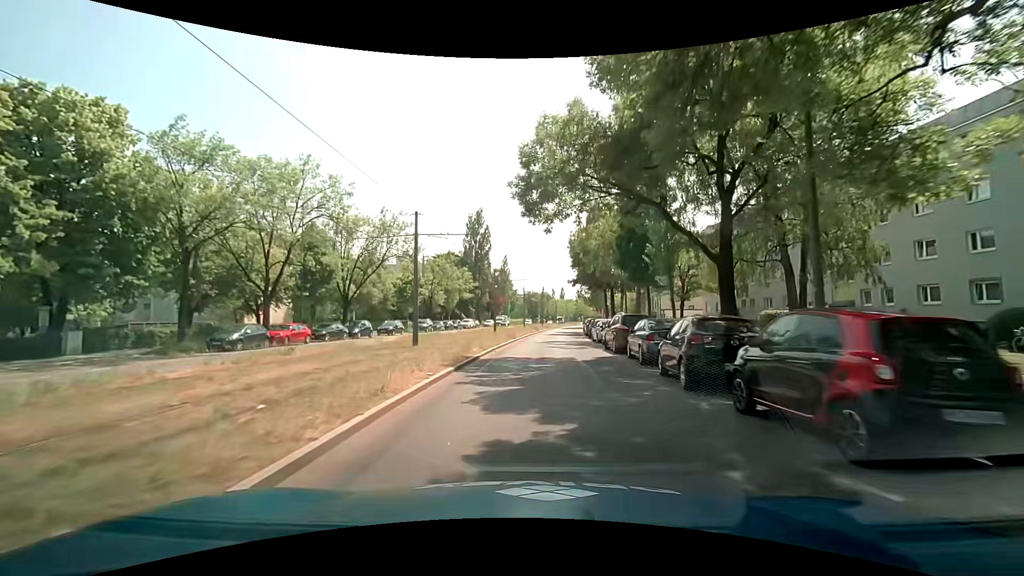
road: secondary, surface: asphalt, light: Day
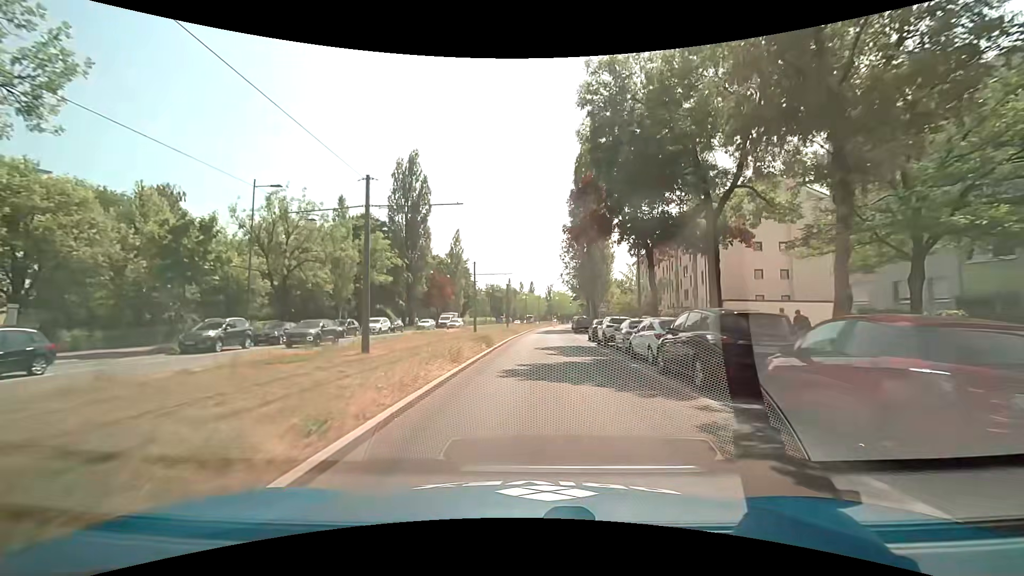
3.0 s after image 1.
(+0.8, +36.5) m; +3°
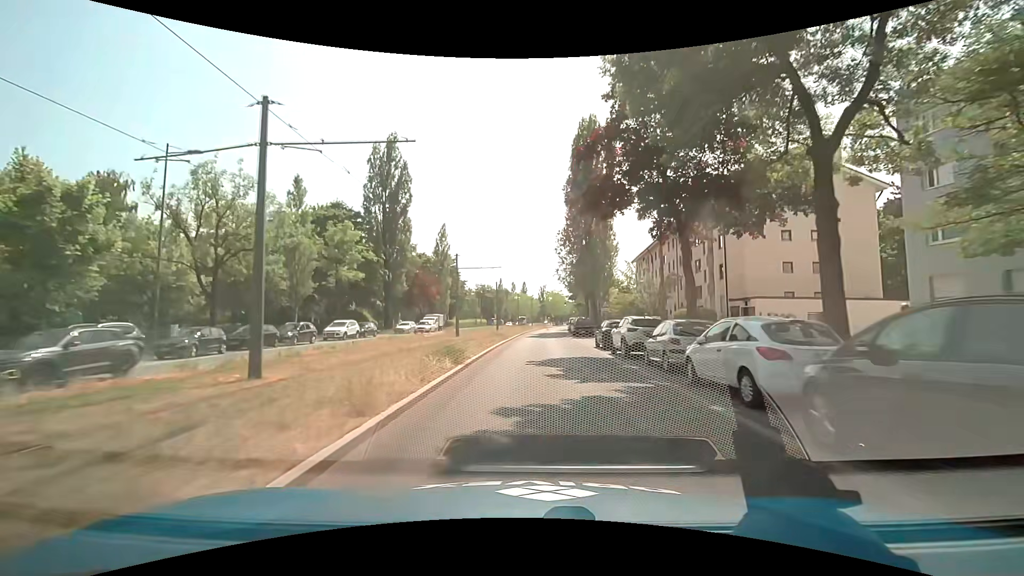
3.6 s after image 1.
(+0.1, +7.3) m; +1°
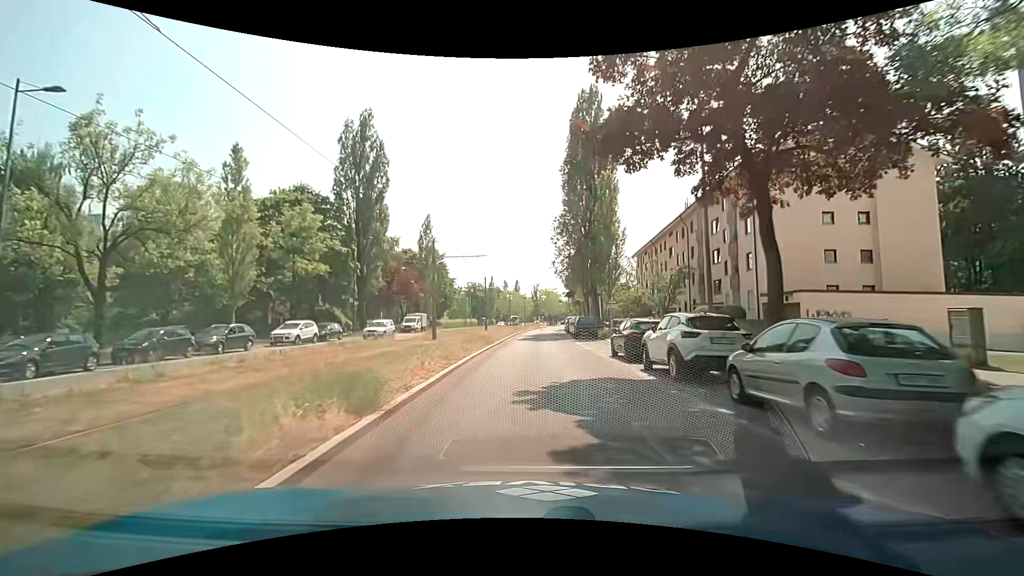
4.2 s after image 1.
(+0.1, +7.3) m; +2°
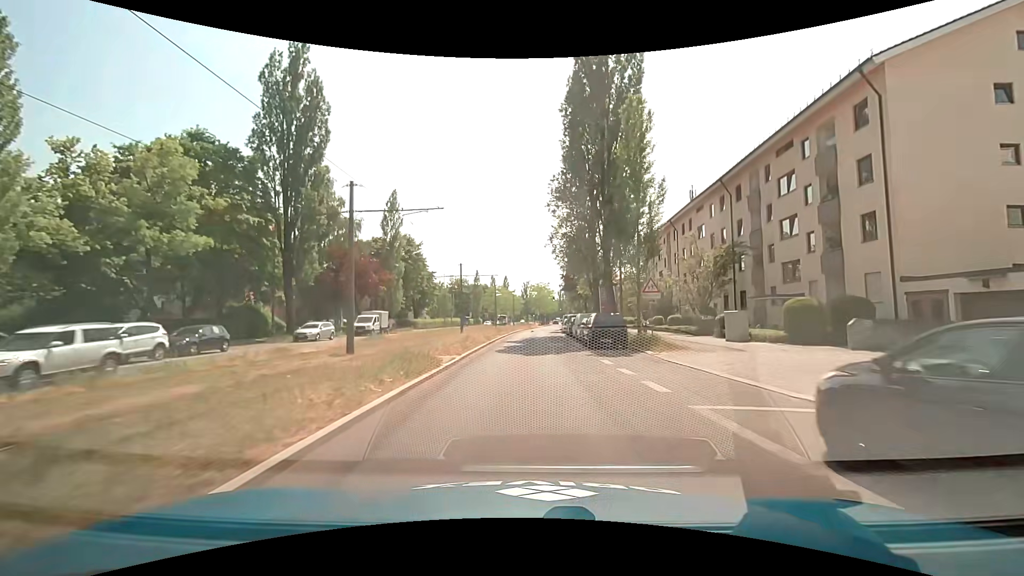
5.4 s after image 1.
(-0.1, +14.6) m; 0°
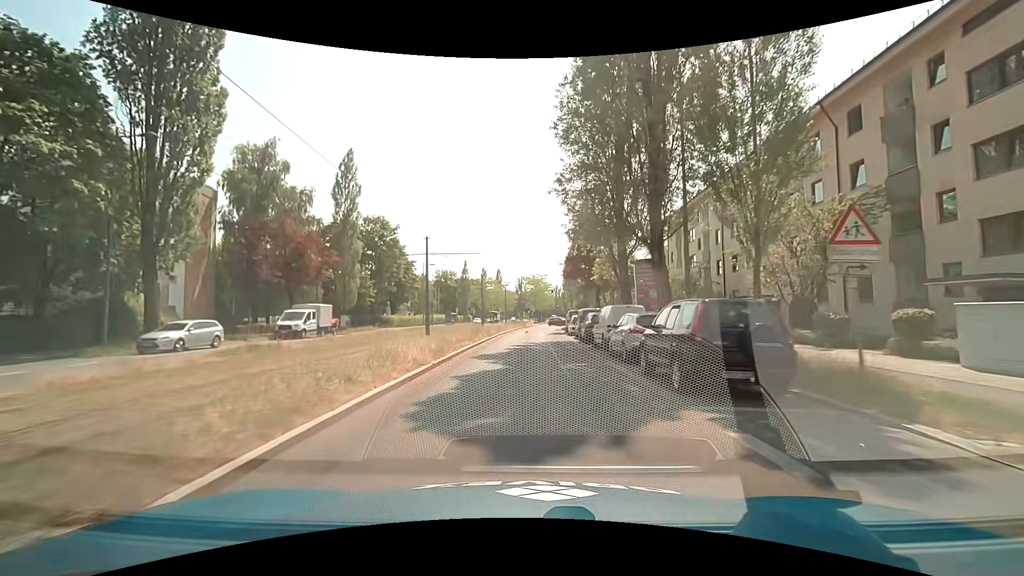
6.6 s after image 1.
(+0.2, +14.6) m; +1°
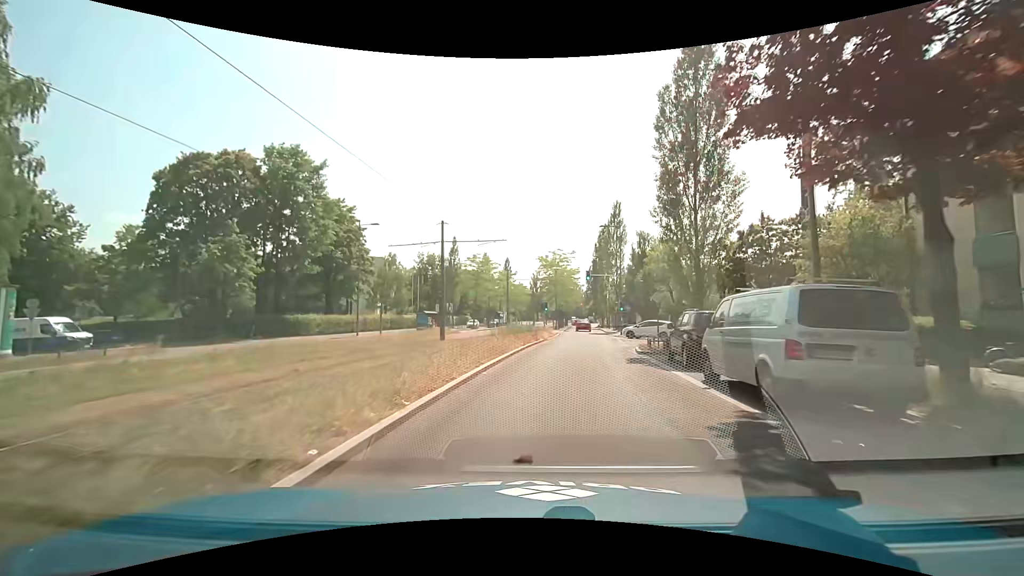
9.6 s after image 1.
(0.0, +36.6) m; -2°
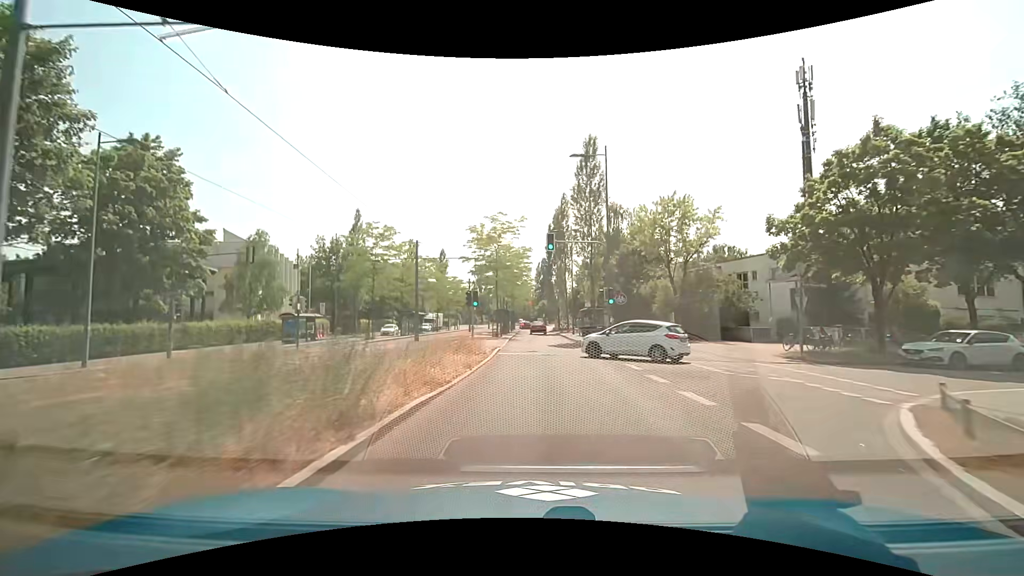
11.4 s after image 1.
(+1.6, +21.8) m; +6°
(0, +10) (0, +20) (0, +30) (+1, +40) (+1, +50) (+1, +60) (+1, +70) (+2, +80) (+2, +90) (+2, +100) m
